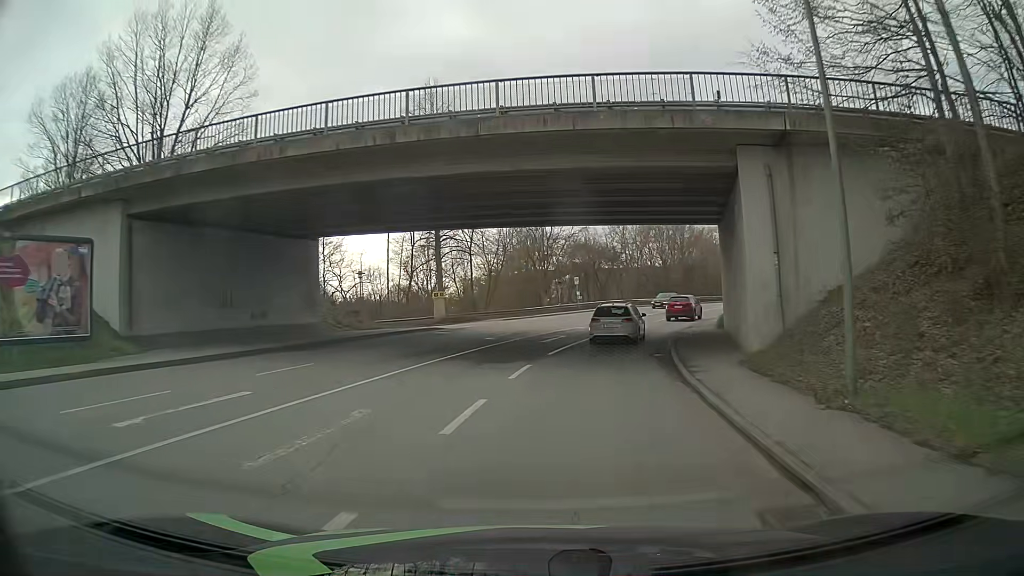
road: tertiary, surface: asphalt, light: Day
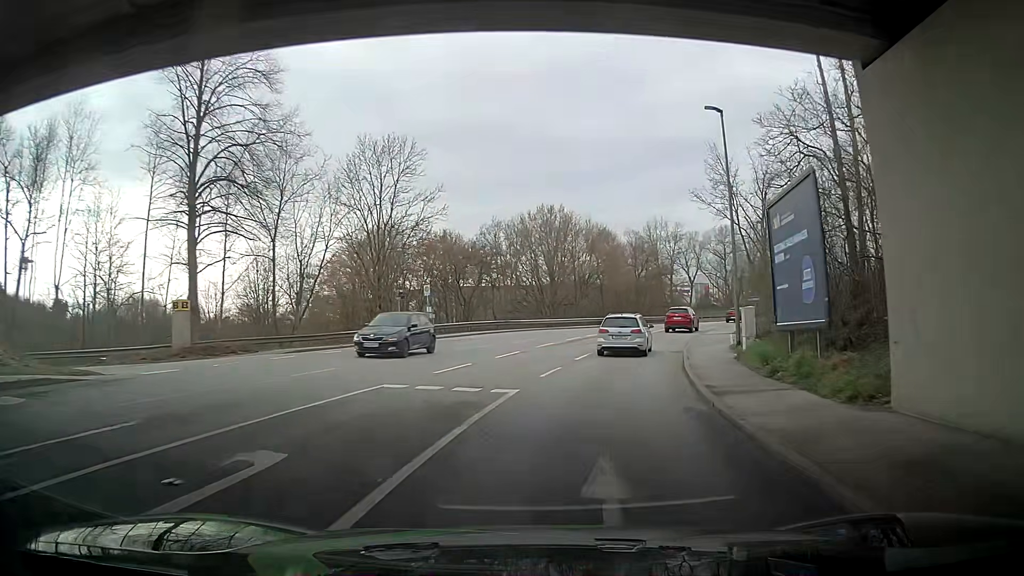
(+1.9, +22.2) m; +9°
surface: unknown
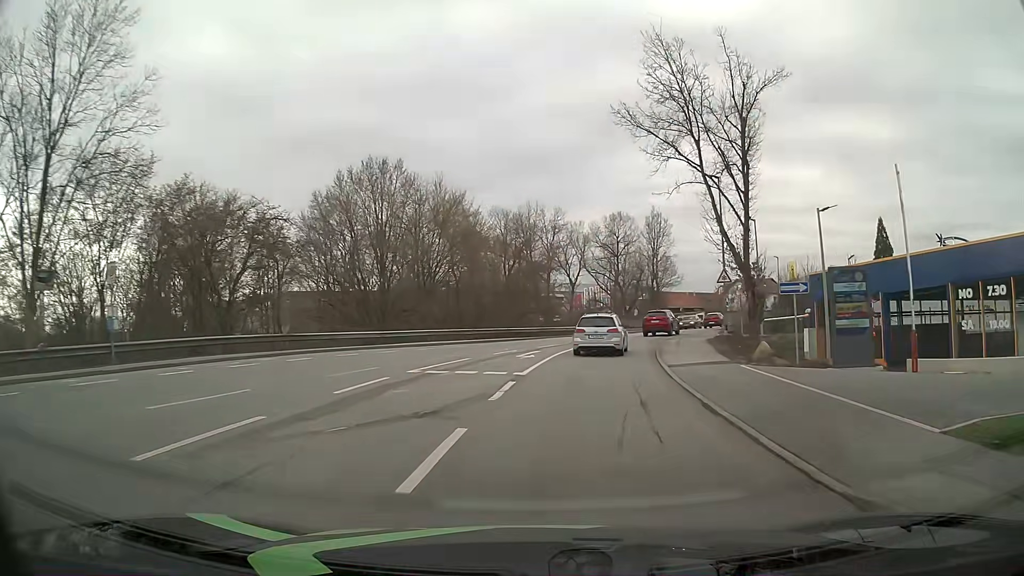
(+2.2, +22.0) m; +14°
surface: asphalt
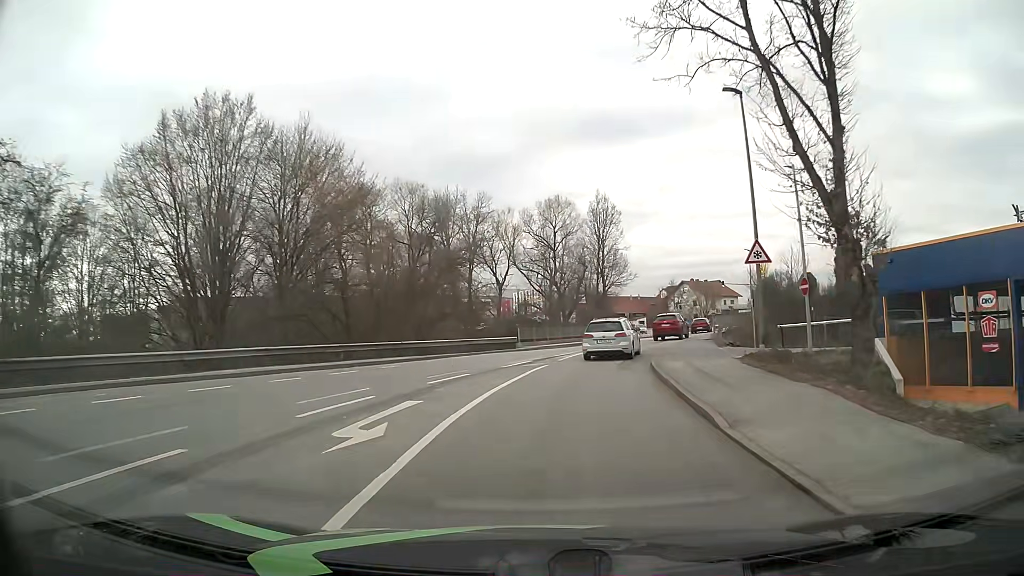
(+0.8, +14.6) m; +6°
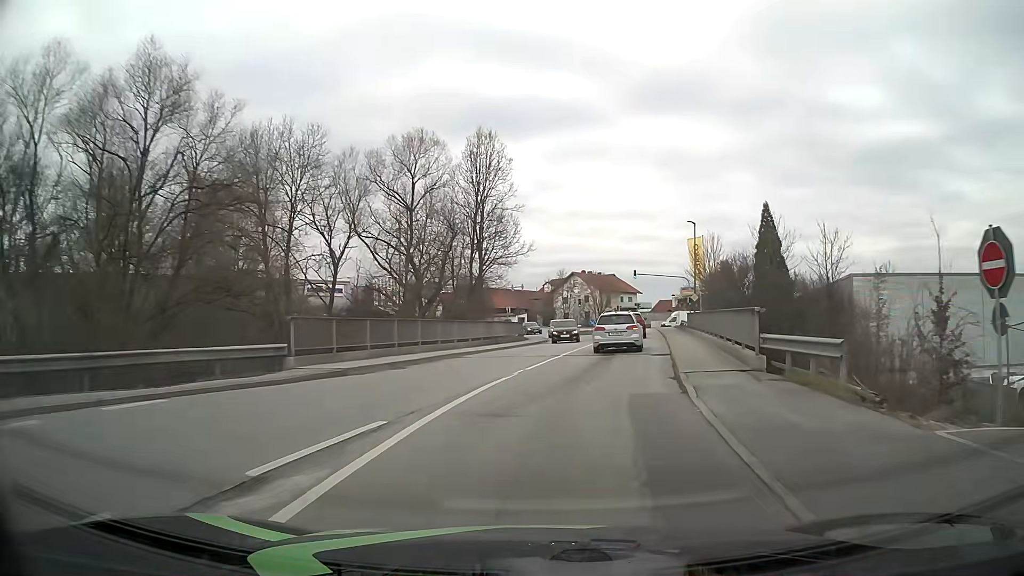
(+1.8, +21.4) m; +11°
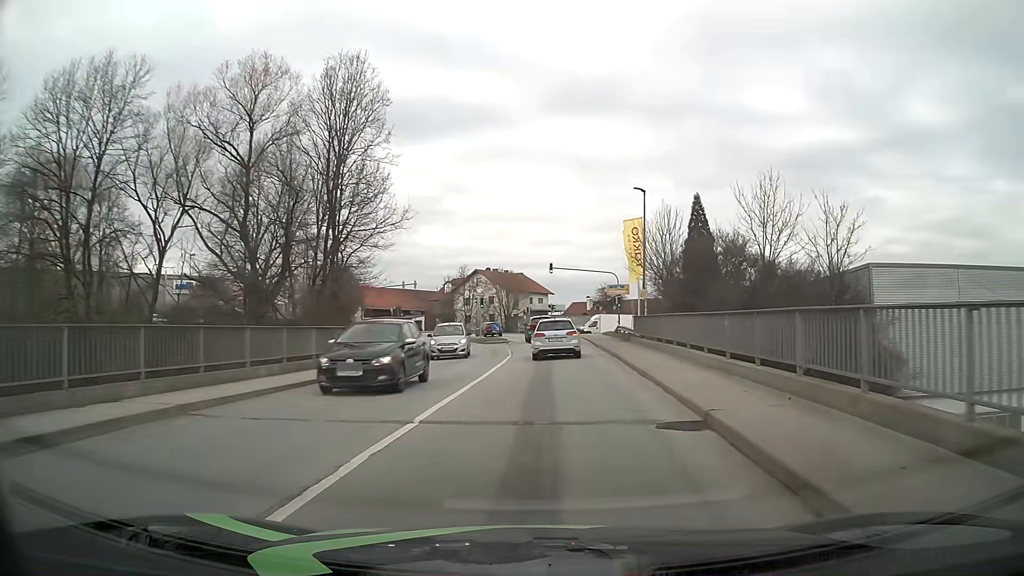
(+1.0, +14.0) m; +8°
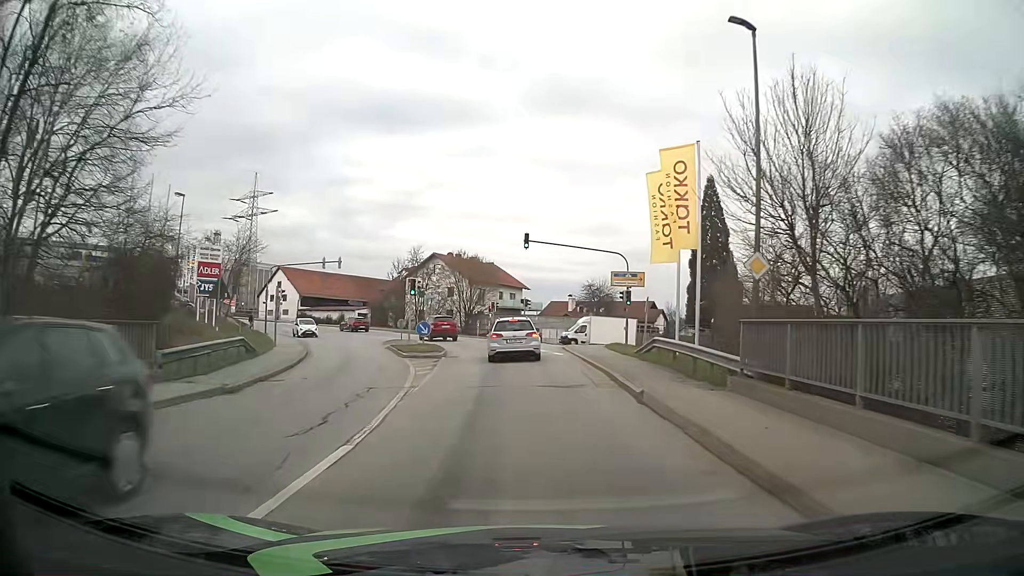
(+0.5, +21.0) m; +1°
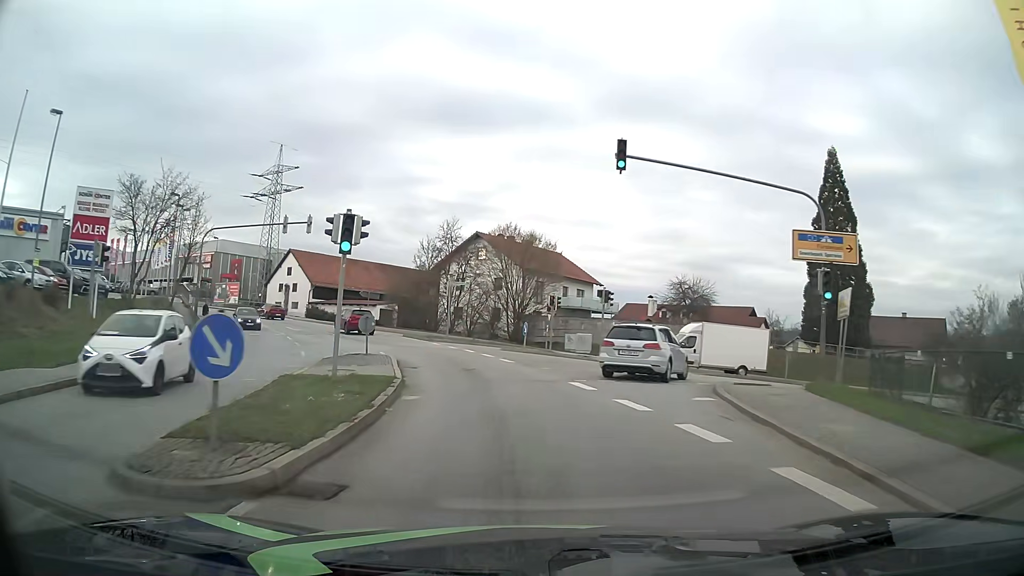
(-0.7, +21.0) m; -5°
(0, +10) (-2, +20) (-4, +30) (-8, +39) (-13, +48) (-18, +56) (-25, +64) (-32, +70) (-40, +77) (-48, +83) m
